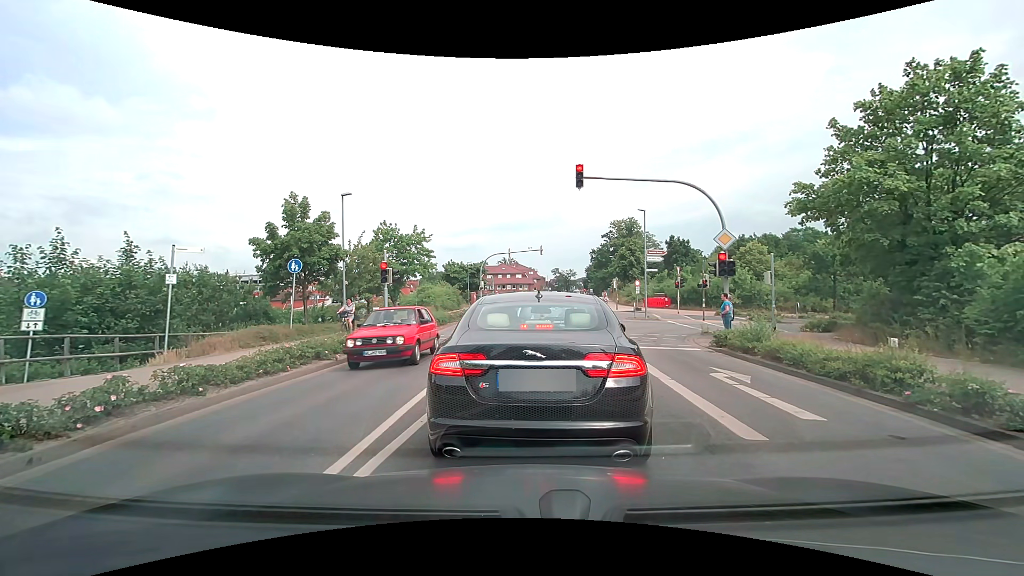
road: secondary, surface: asphalt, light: Day
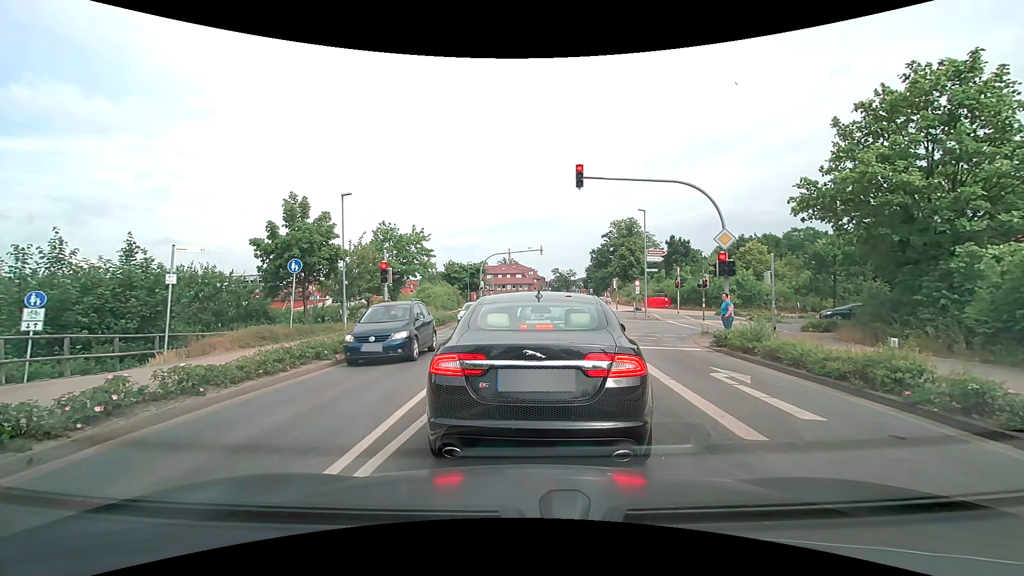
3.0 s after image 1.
(0.0, 0.0) m; 0°
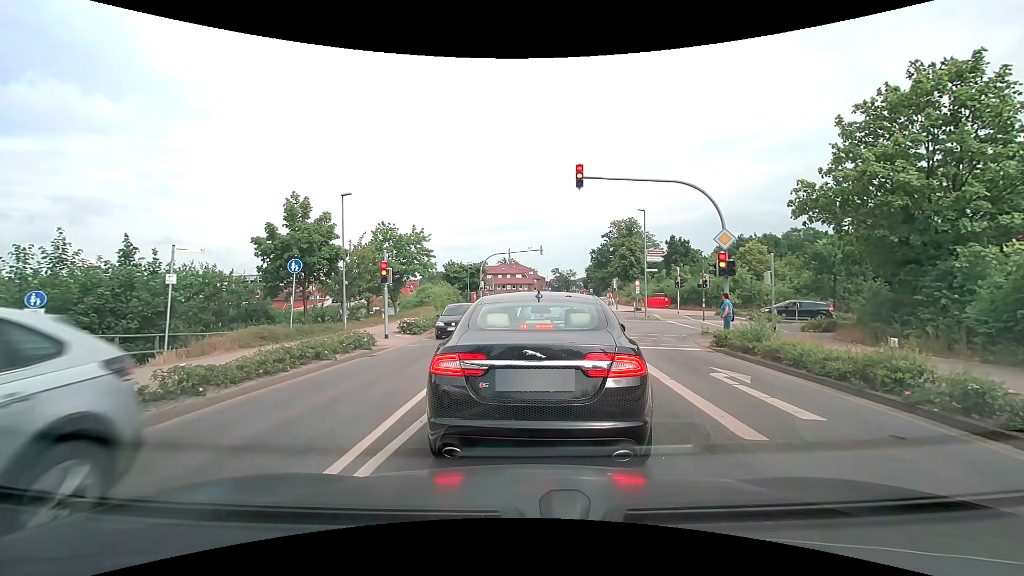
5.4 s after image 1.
(0.0, 0.0) m; 0°
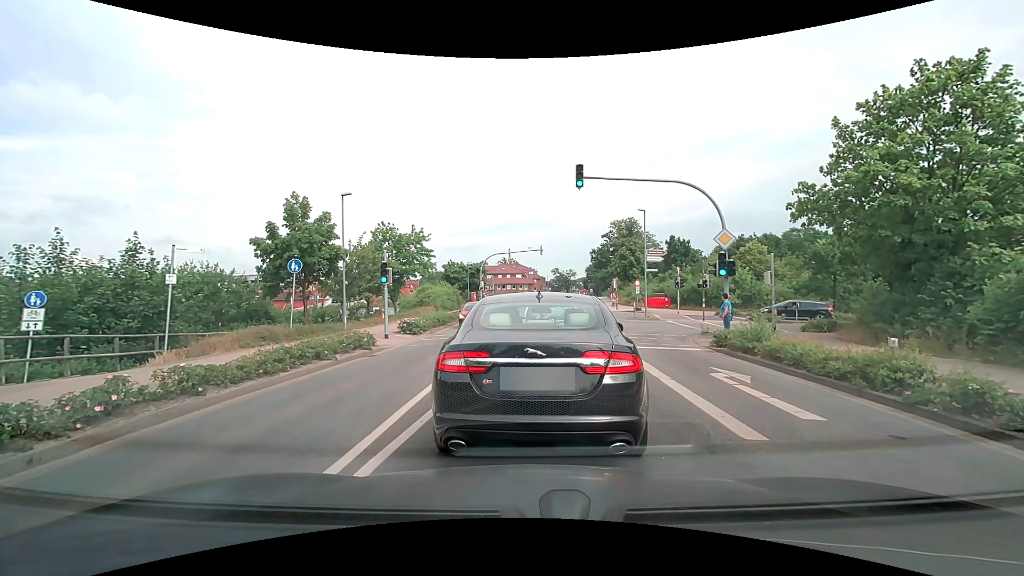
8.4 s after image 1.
(0.0, 0.0) m; 0°
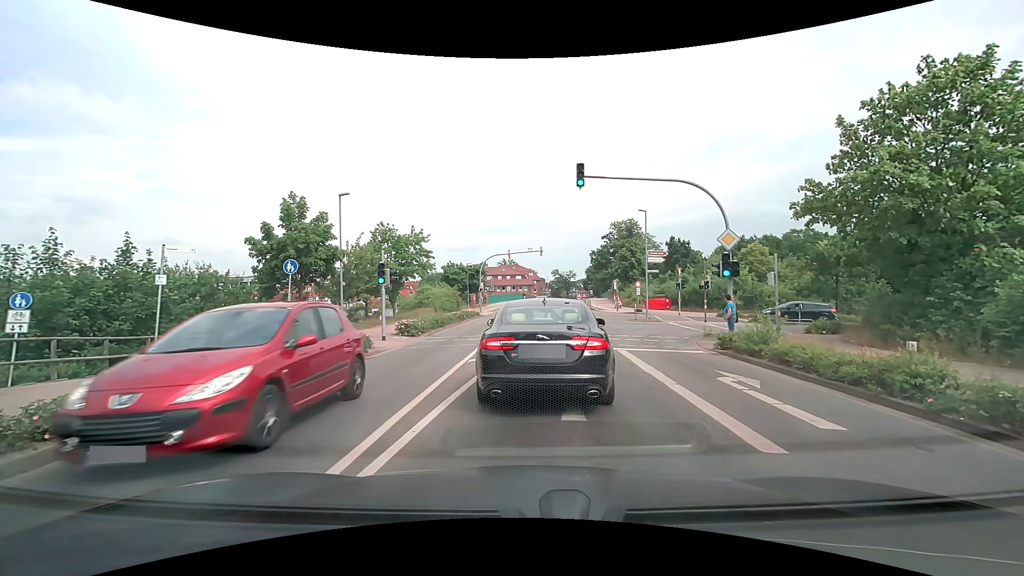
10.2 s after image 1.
(0.0, +0.4) m; 0°
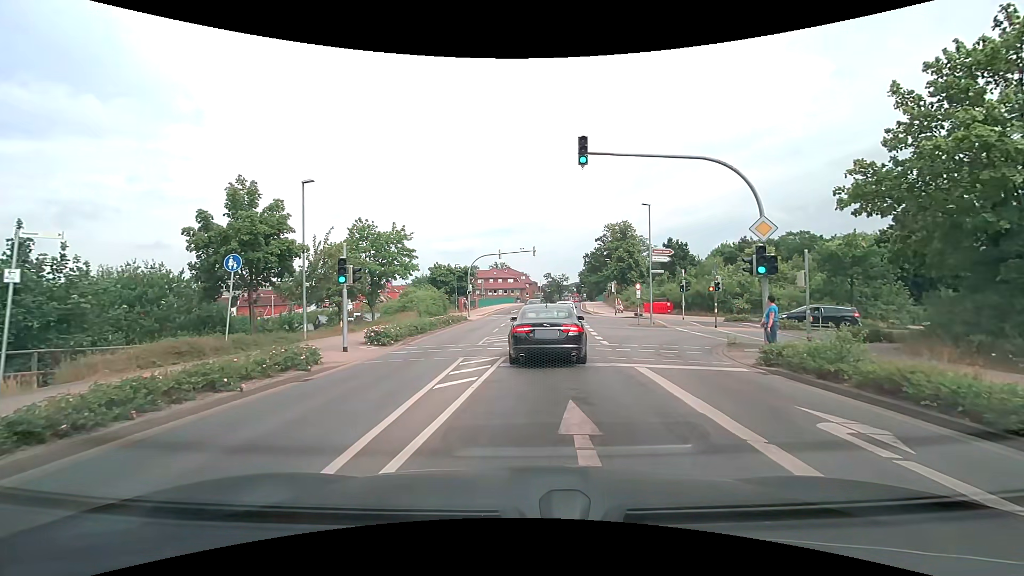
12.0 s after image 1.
(0.0, +3.9) m; +1°
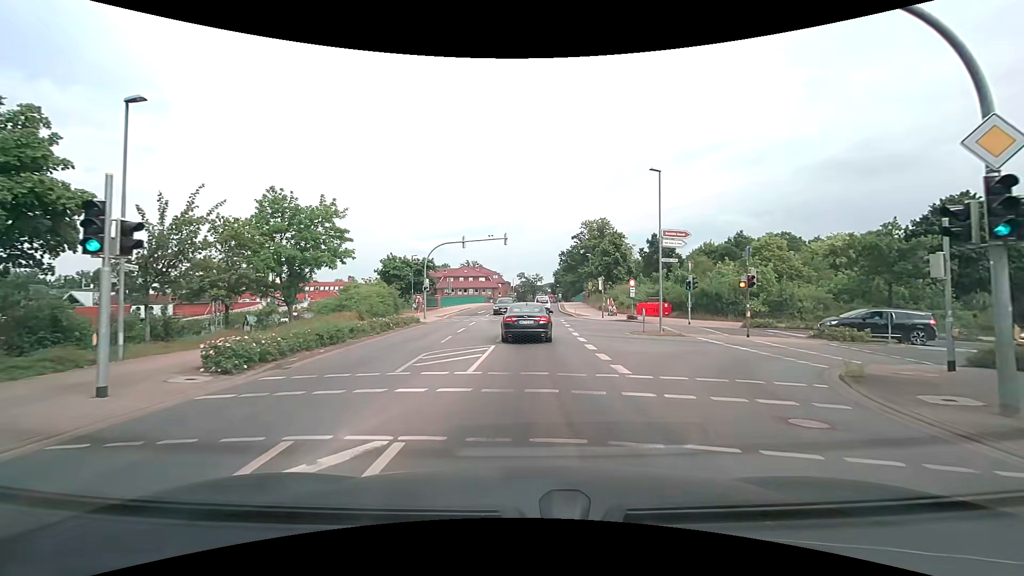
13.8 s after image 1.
(+0.2, +9.1) m; +3°
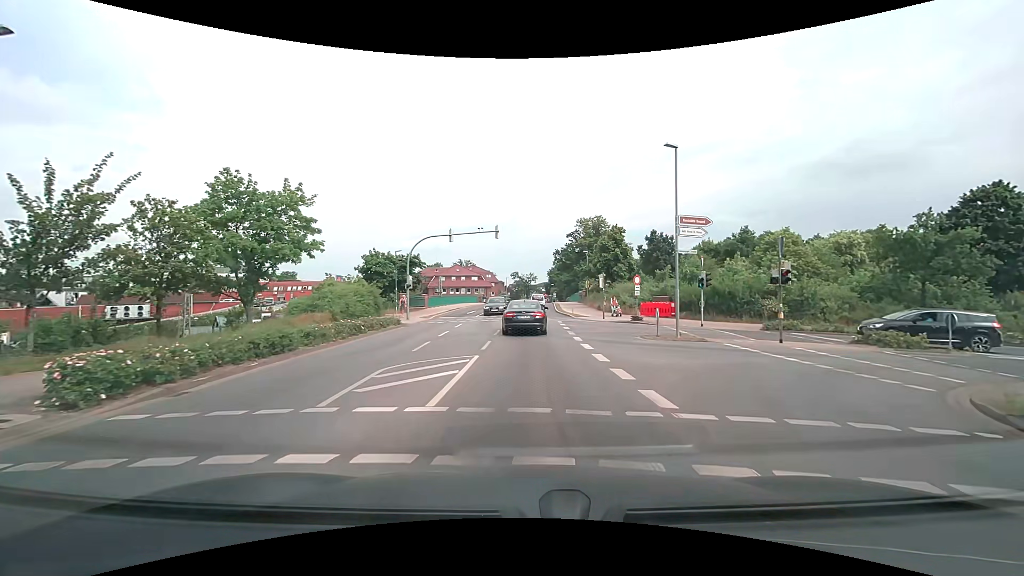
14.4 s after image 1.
(0.0, +3.7) m; 0°
